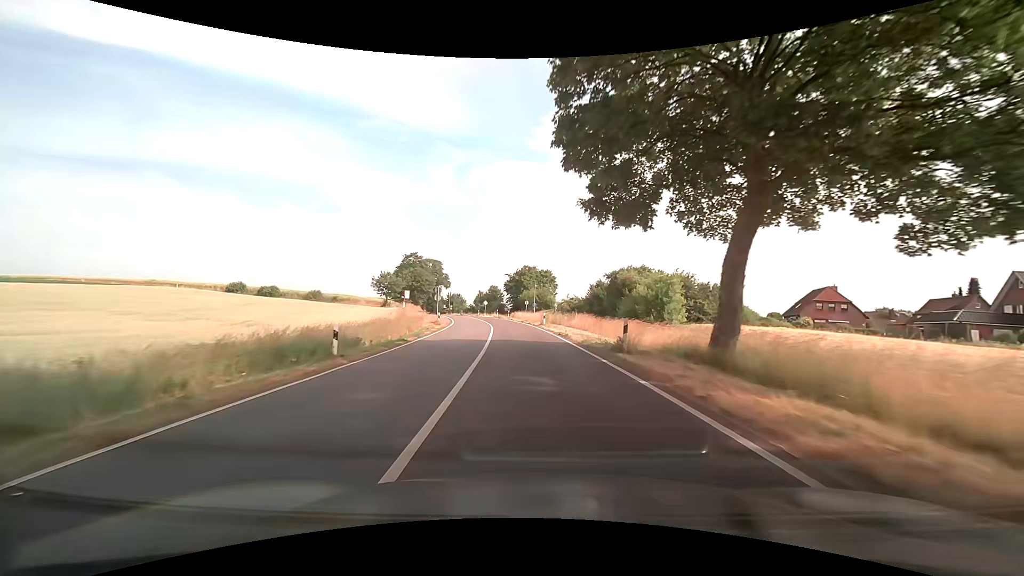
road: secondary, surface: asphalt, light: Day
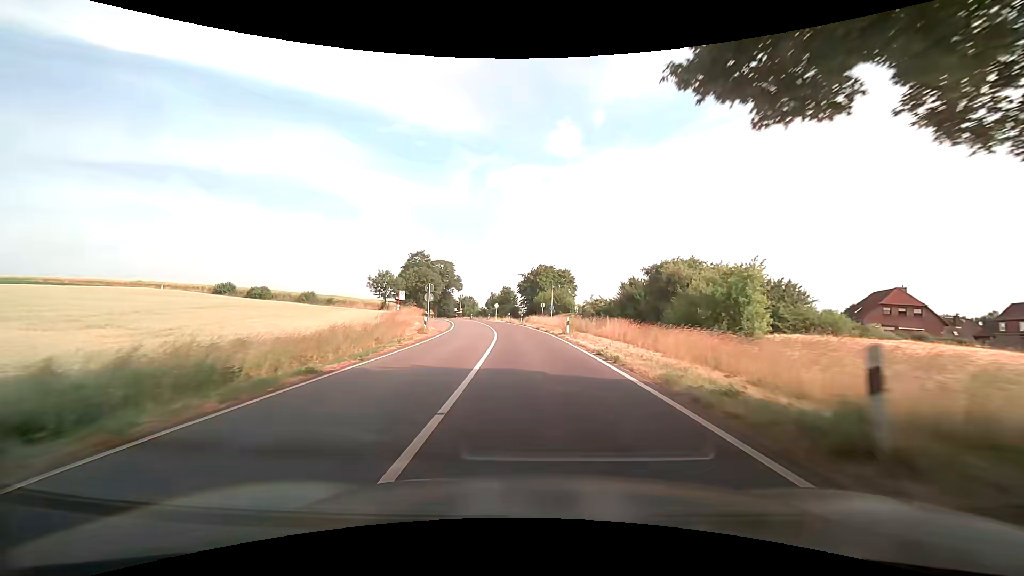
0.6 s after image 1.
(-0.2, +10.2) m; -2°
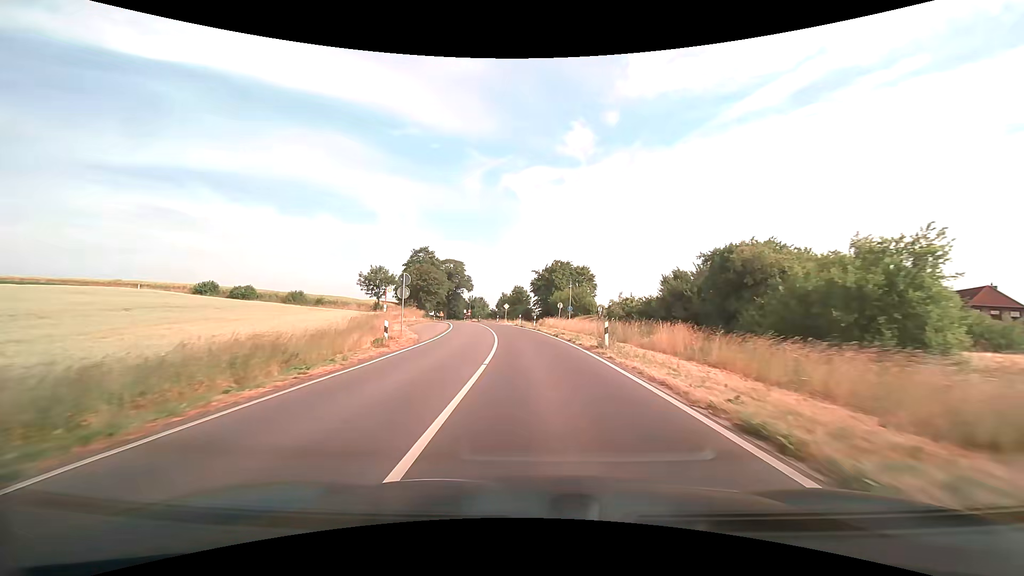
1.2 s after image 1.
(-0.1, +10.2) m; -1°
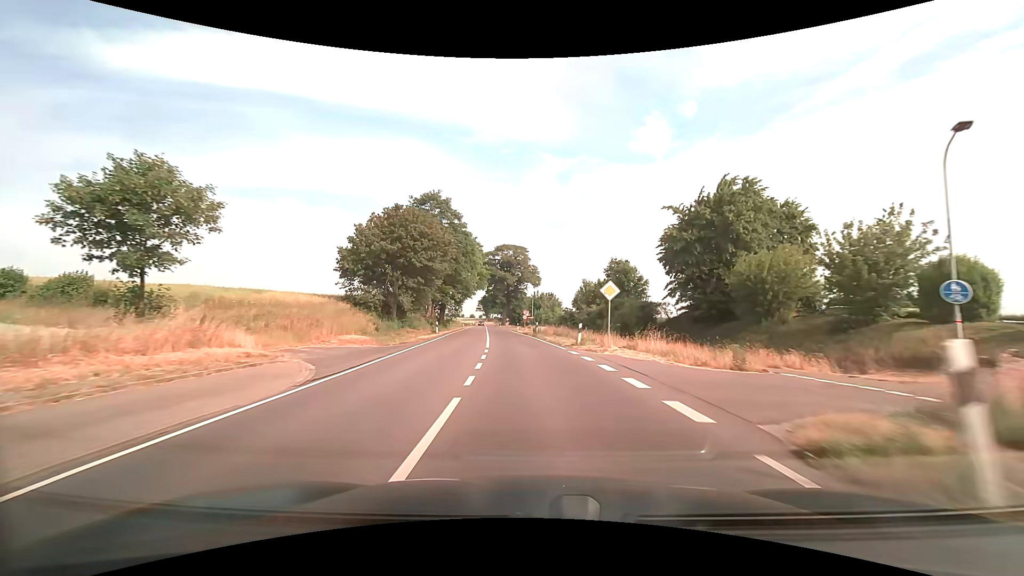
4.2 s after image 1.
(-3.7, +51.0) m; -9°
(0, +10) (-1, +20) (-1, +30) (-2, +40) (-3, +50) (-4, +60) (-5, +70) (-6, +80) (-7, +90) (-8, +100) m
